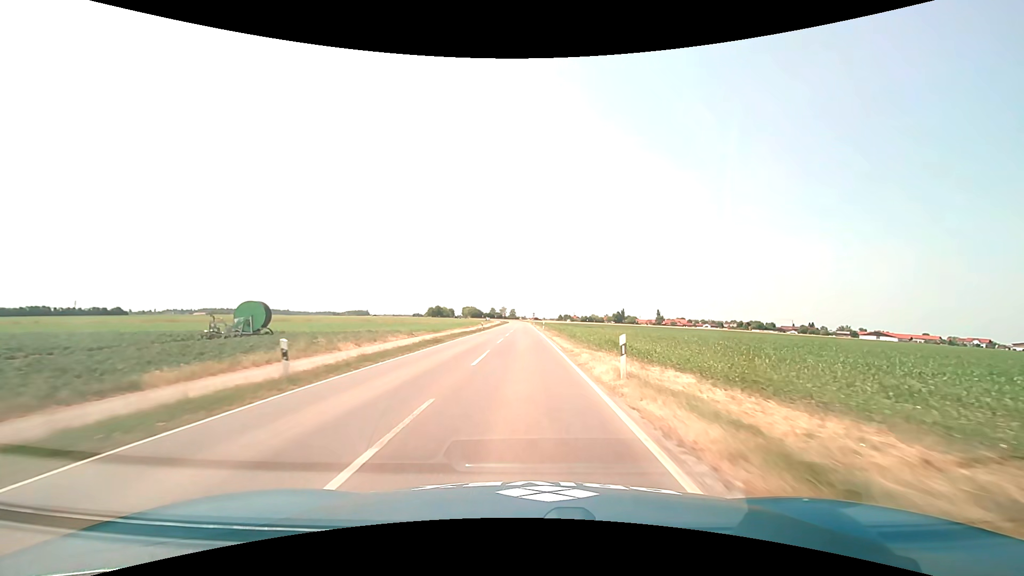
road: tertiary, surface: asphalt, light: Day
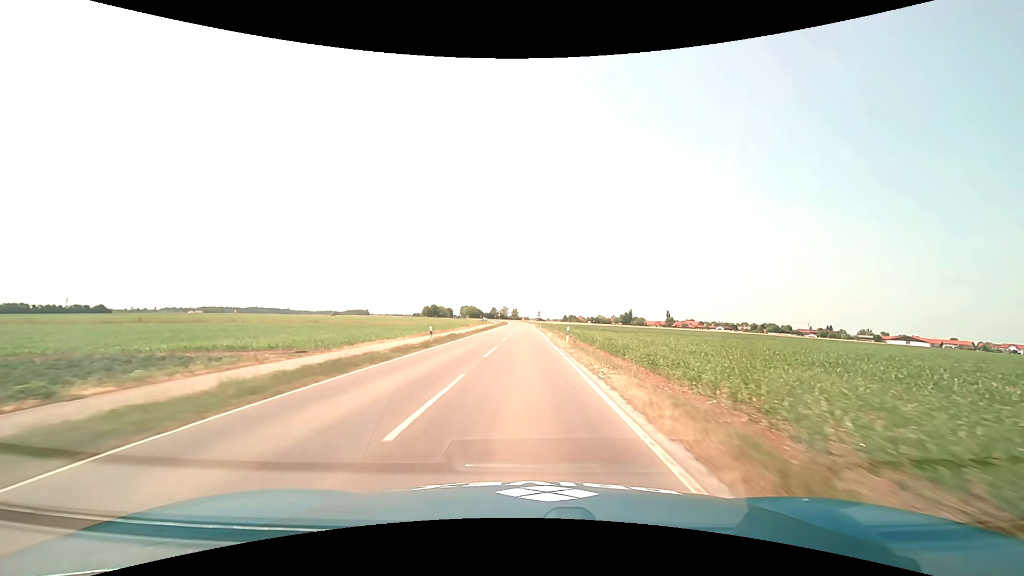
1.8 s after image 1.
(-0.2, +33.5) m; -1°
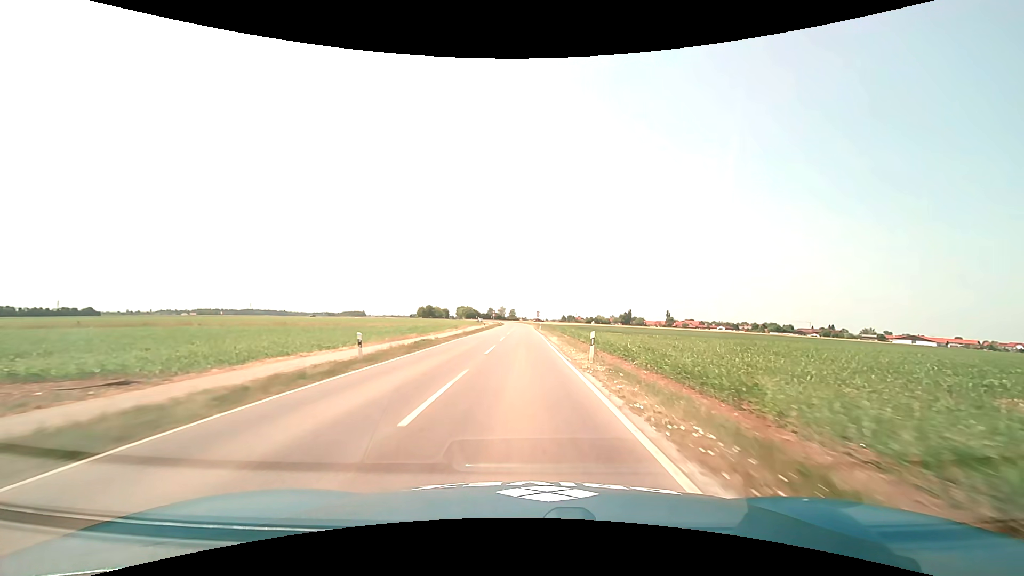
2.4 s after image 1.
(0.0, +11.2) m; 0°
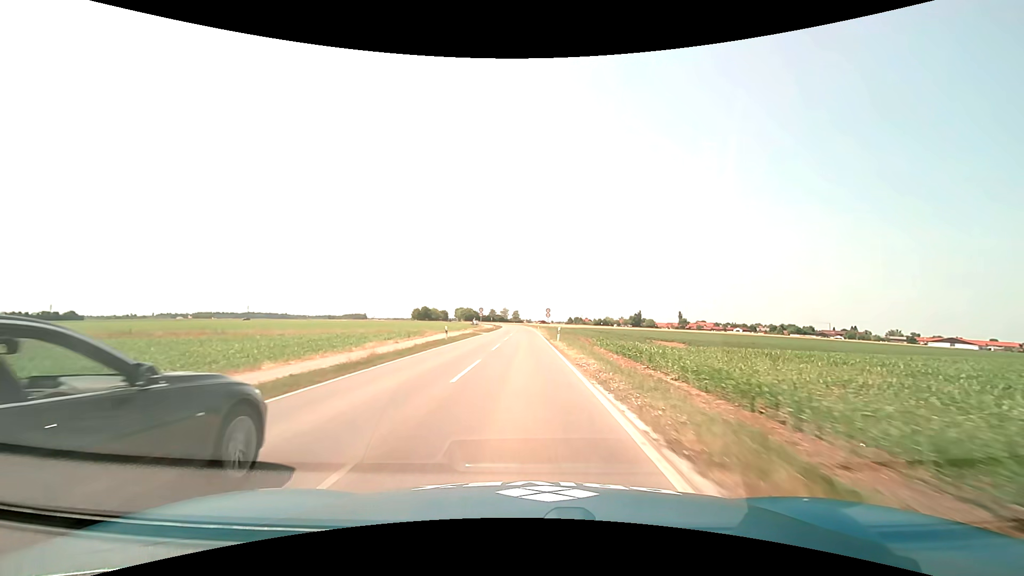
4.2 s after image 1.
(-0.1, +33.6) m; -1°
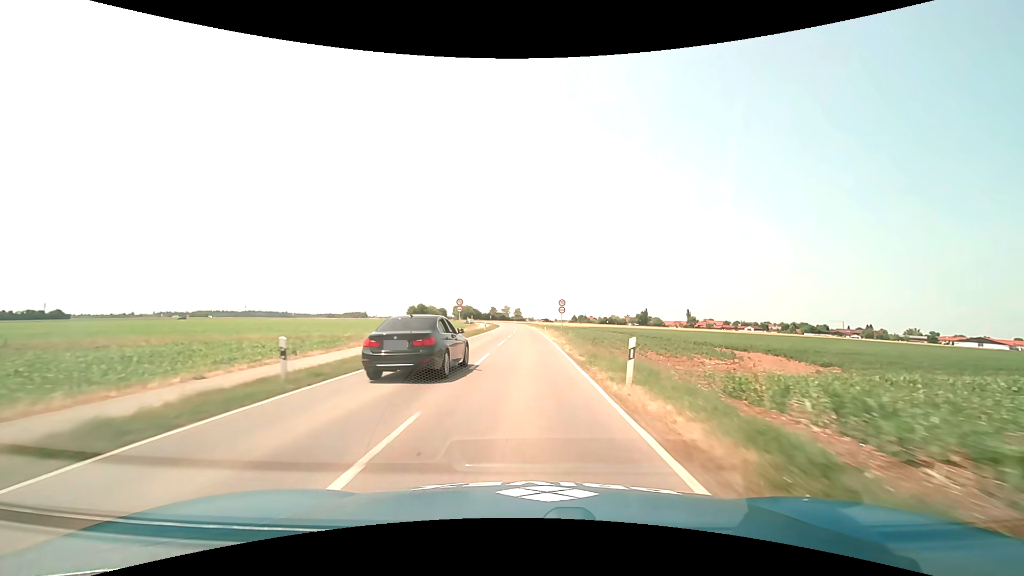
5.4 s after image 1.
(-0.1, +22.4) m; 0°
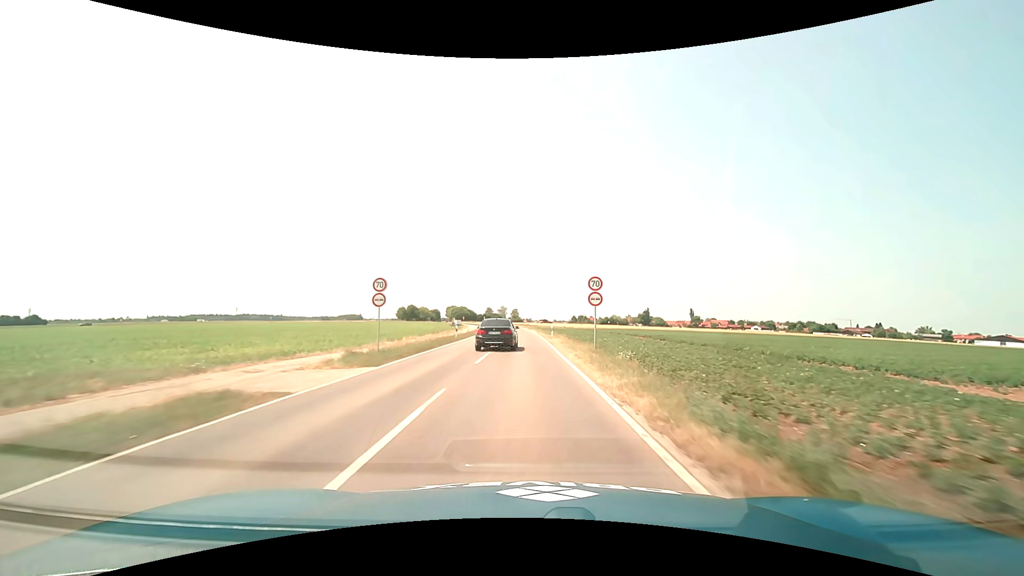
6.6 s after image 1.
(0.0, +22.4) m; 0°
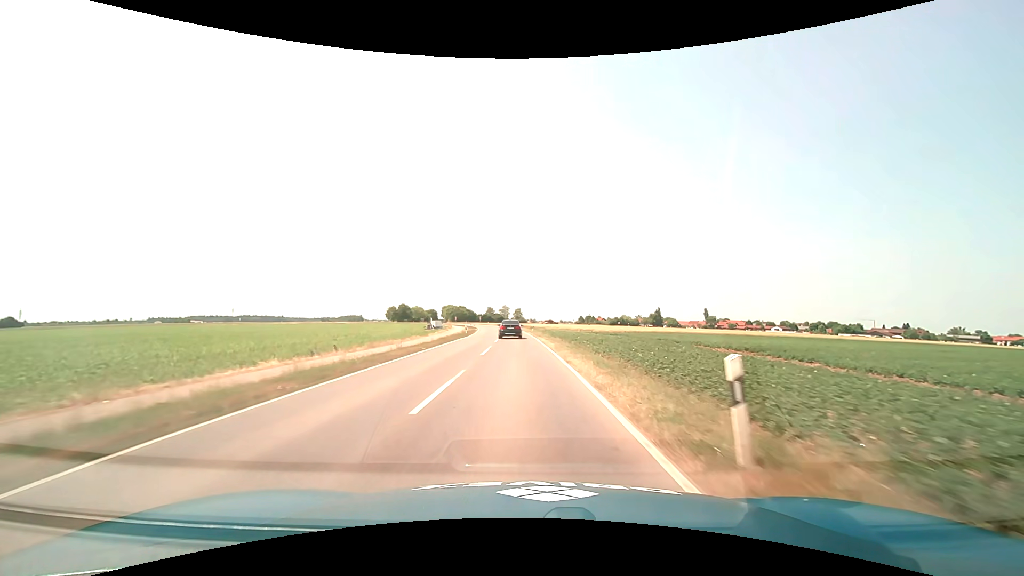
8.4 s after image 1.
(-0.1, +33.3) m; 0°
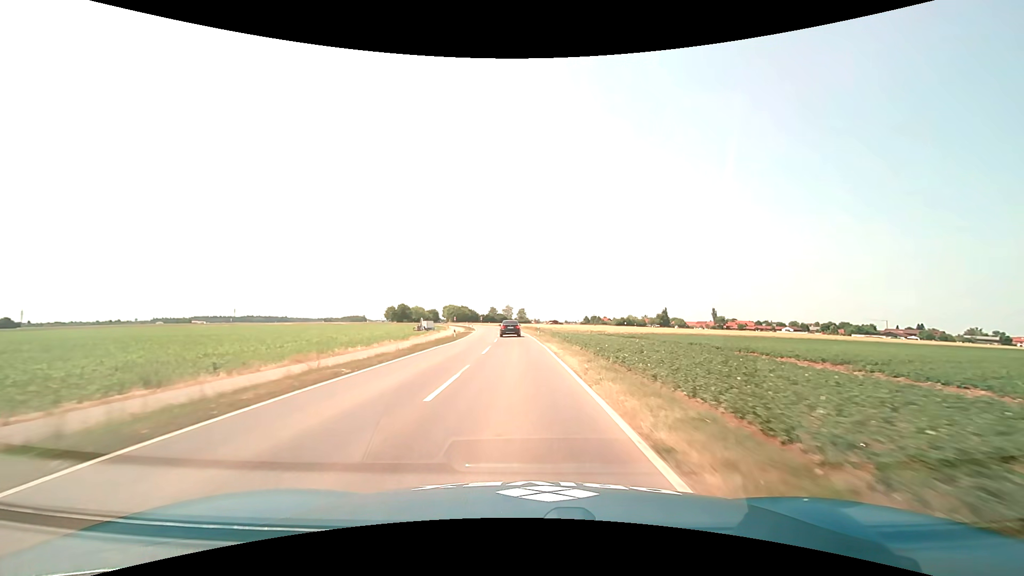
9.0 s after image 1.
(0.0, +11.0) m; 0°
(0, +10) (0, +20) (-1, +30) (-1, +40) (-1, +50) (-2, +60) (-3, +70) (-4, +80) (-5, +90) (-6, +100) m
